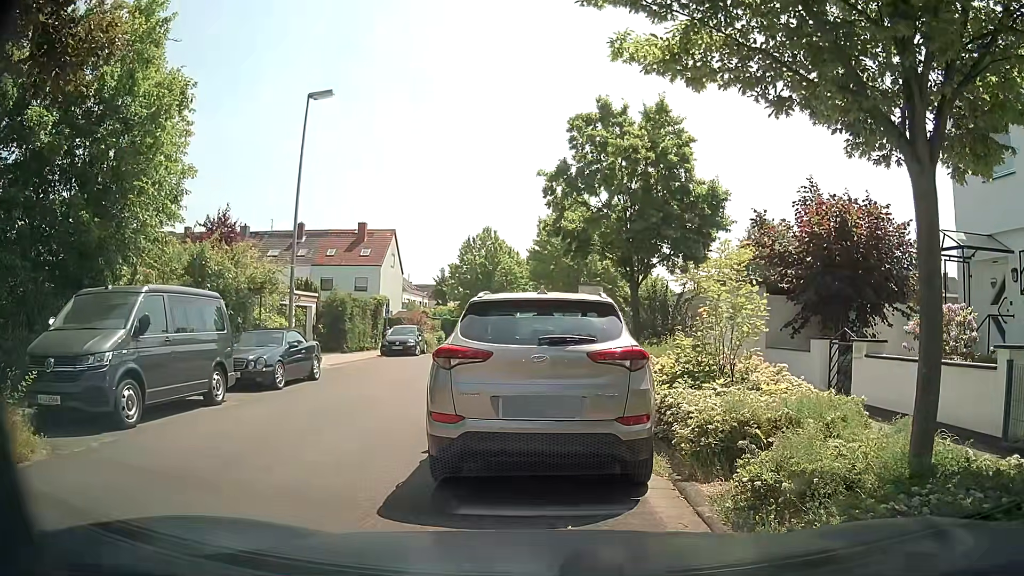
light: Day
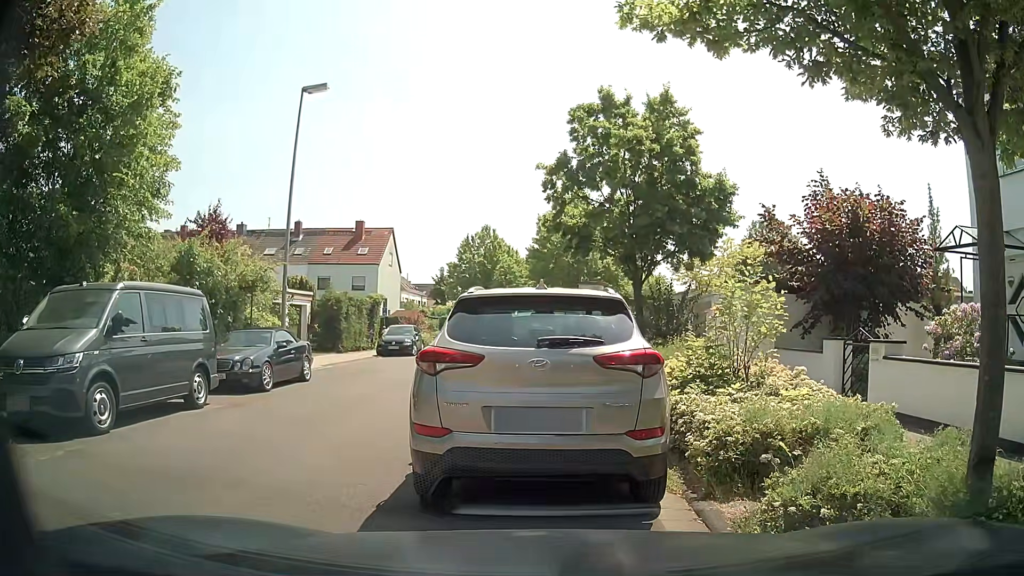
(0.0, +0.6) m; 0°
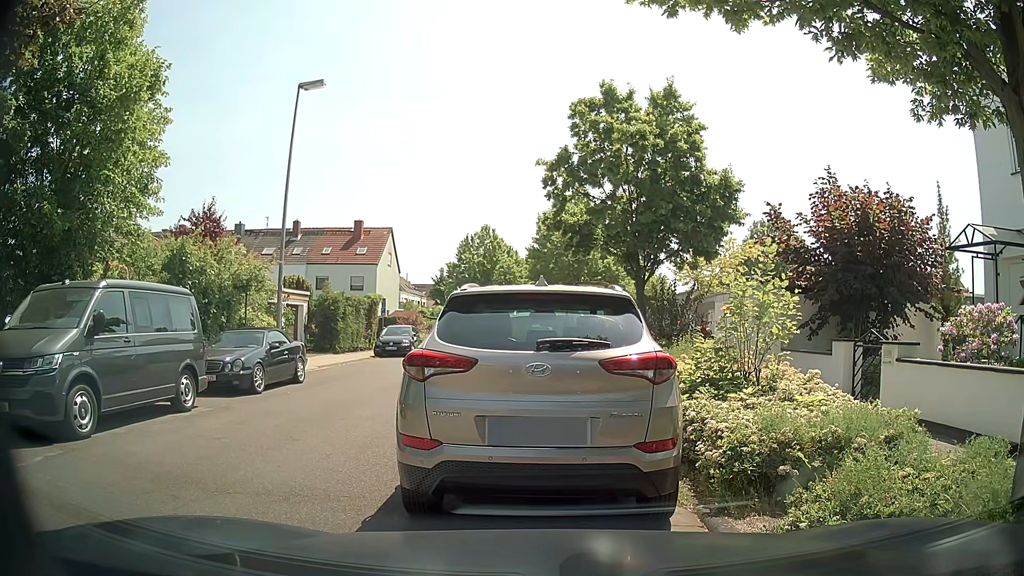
(0.0, +0.5) m; 0°
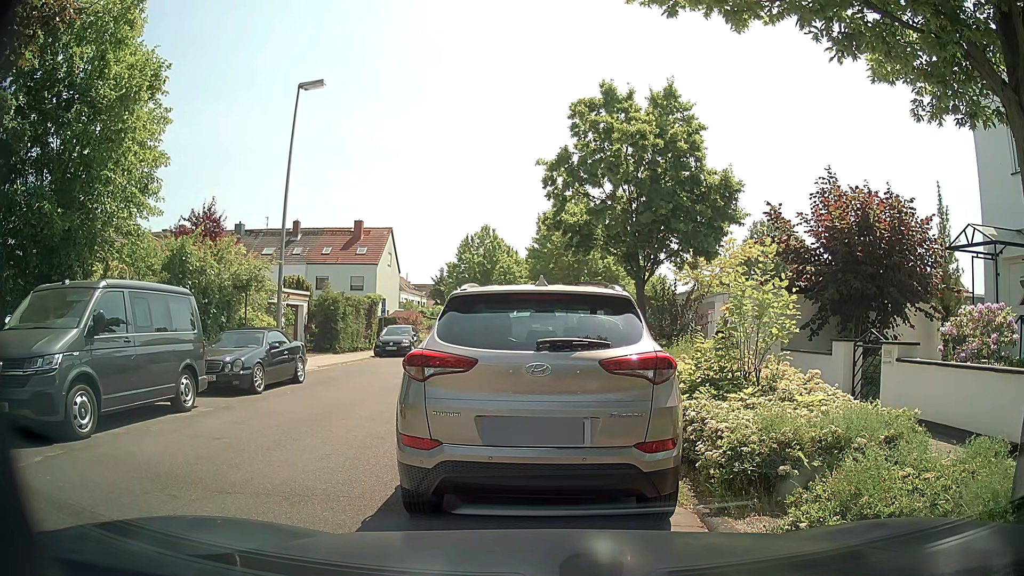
(0.0, 0.0) m; 0°
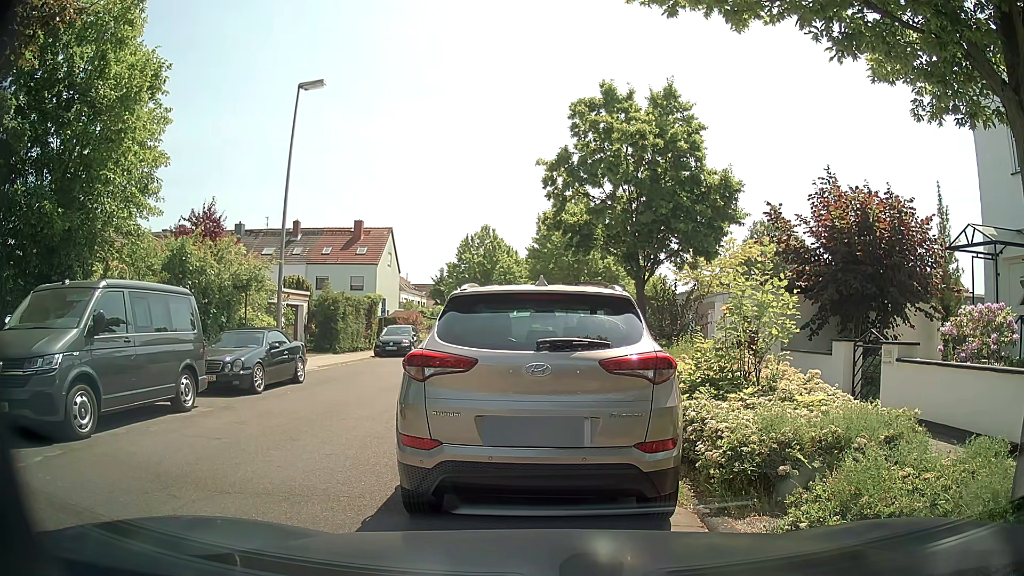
(0.0, 0.0) m; 0°
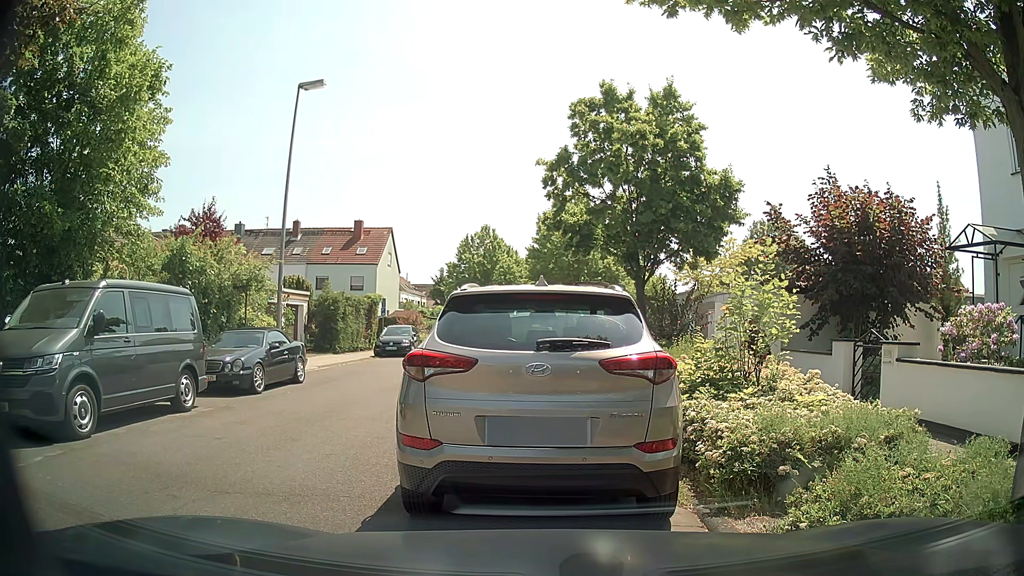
(0.0, 0.0) m; 0°
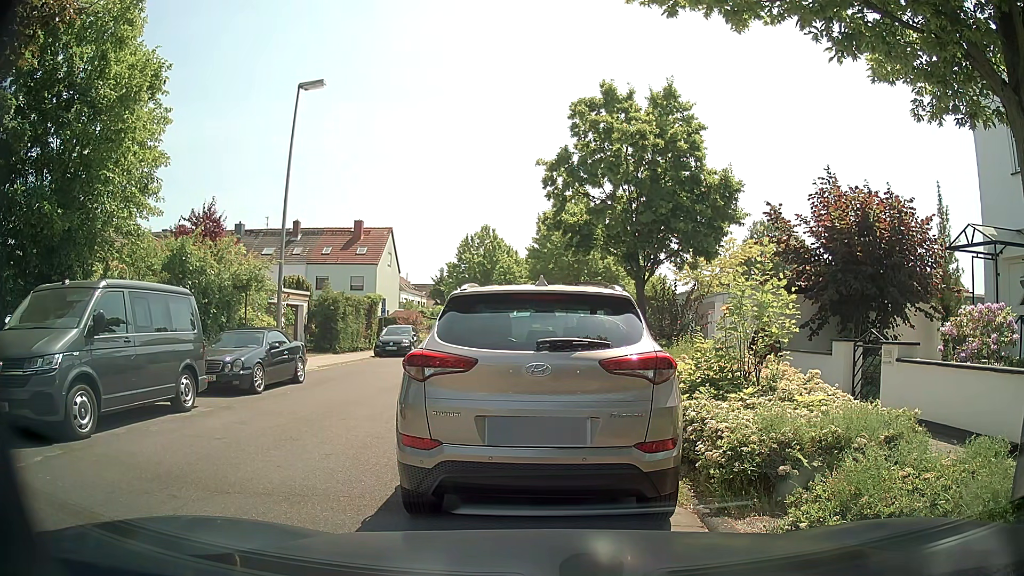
(0.0, 0.0) m; 0°
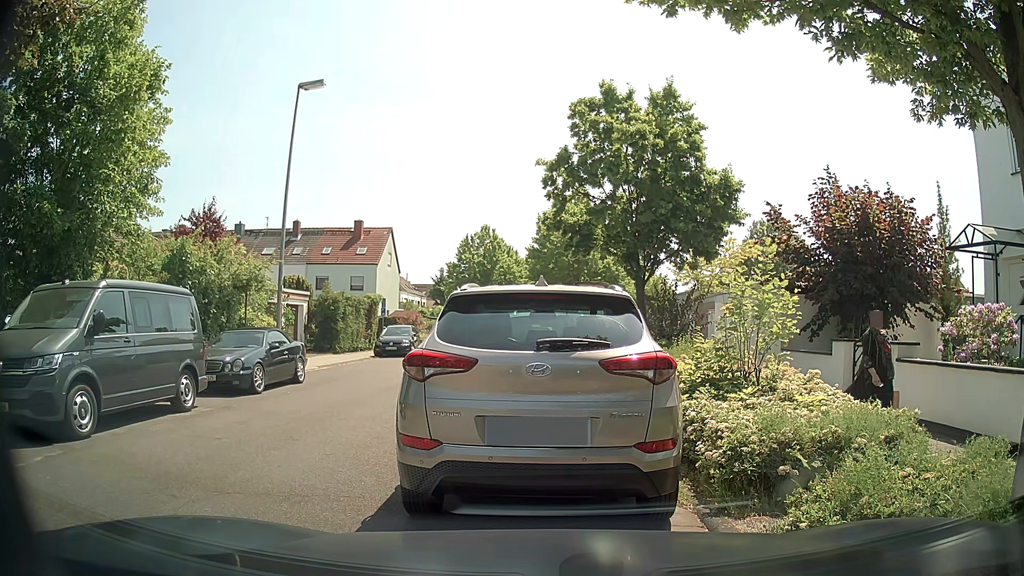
(0.0, 0.0) m; 0°
